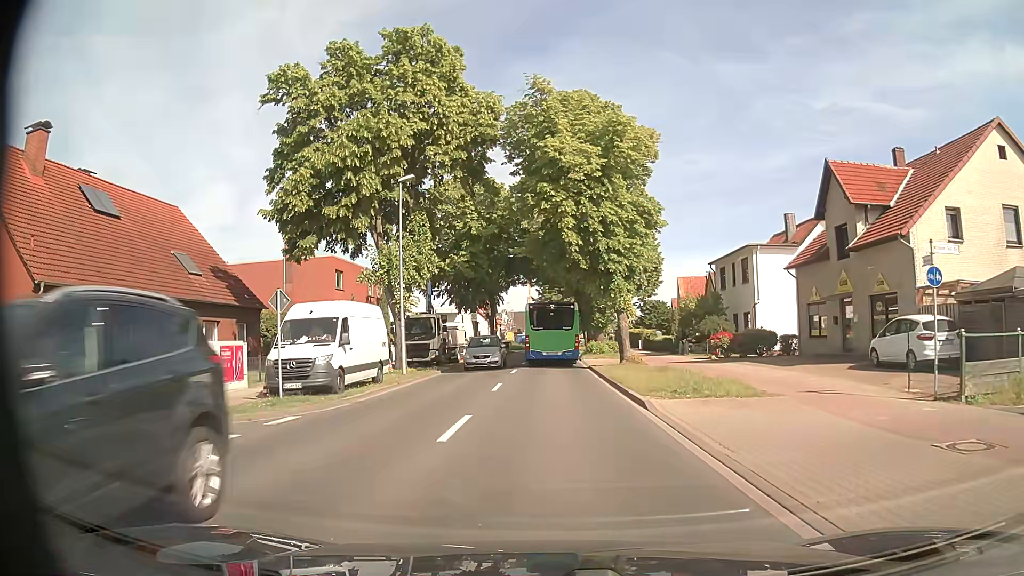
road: secondary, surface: asphalt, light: Day
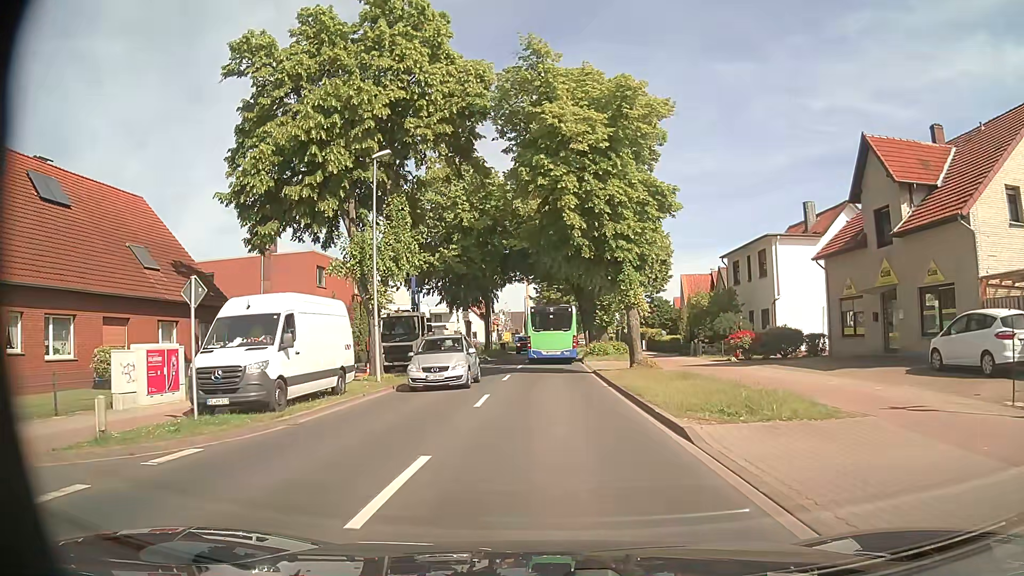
(0.0, +4.1) m; 0°
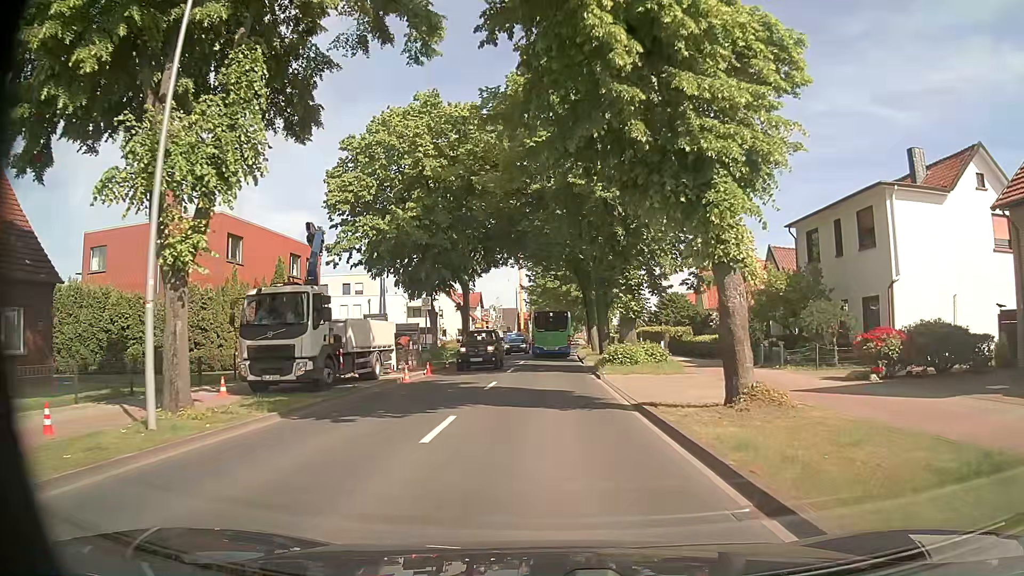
(0.0, +14.2) m; 0°
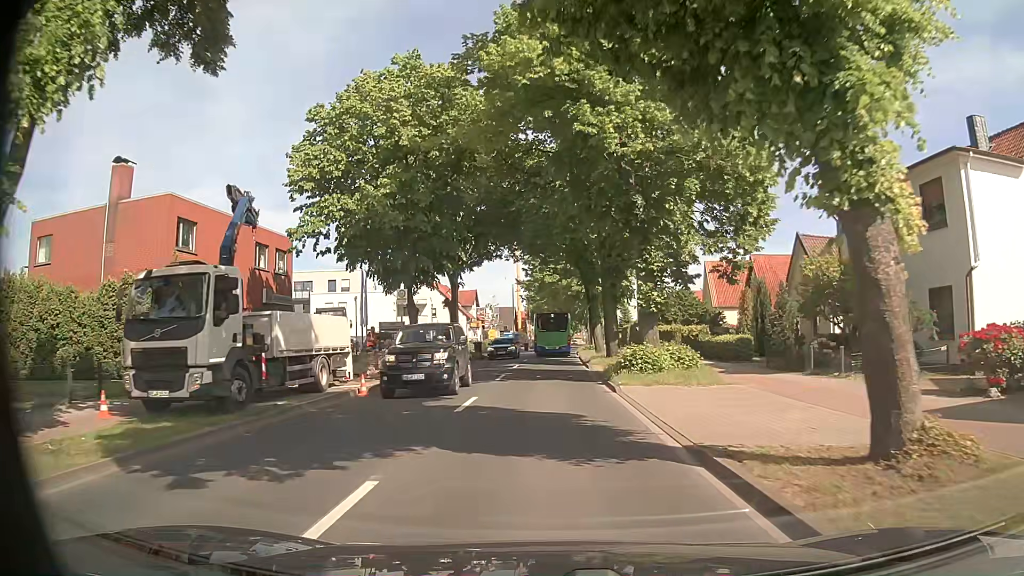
(0.0, +5.4) m; +1°
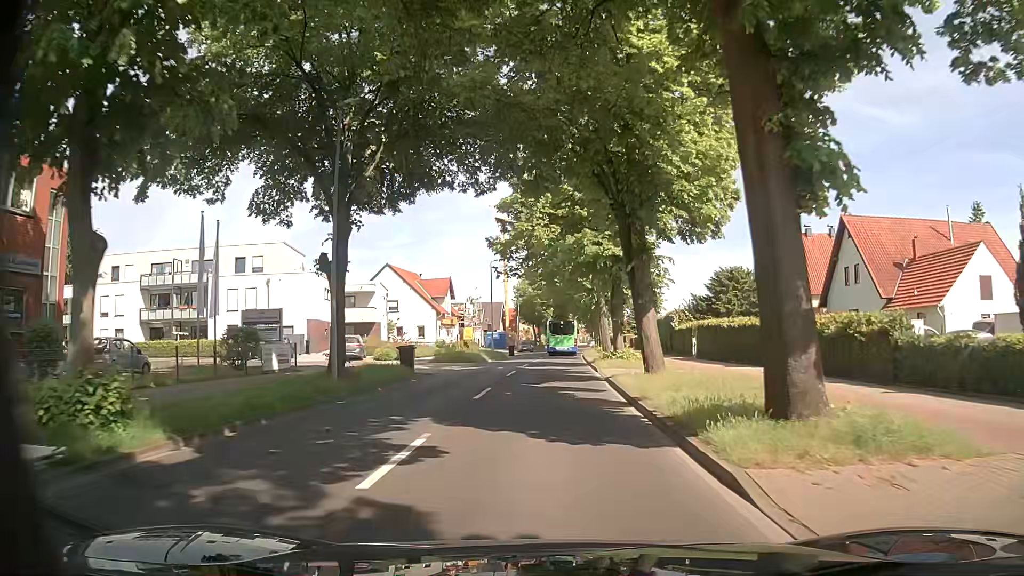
(-0.1, +24.4) m; +1°
(0, +10) (0, +20) (0, +30) (0, +40) (0, +50) (+1, +60) (+1, +70) (+2, +80) (+2, +90) (+3, +100) m
